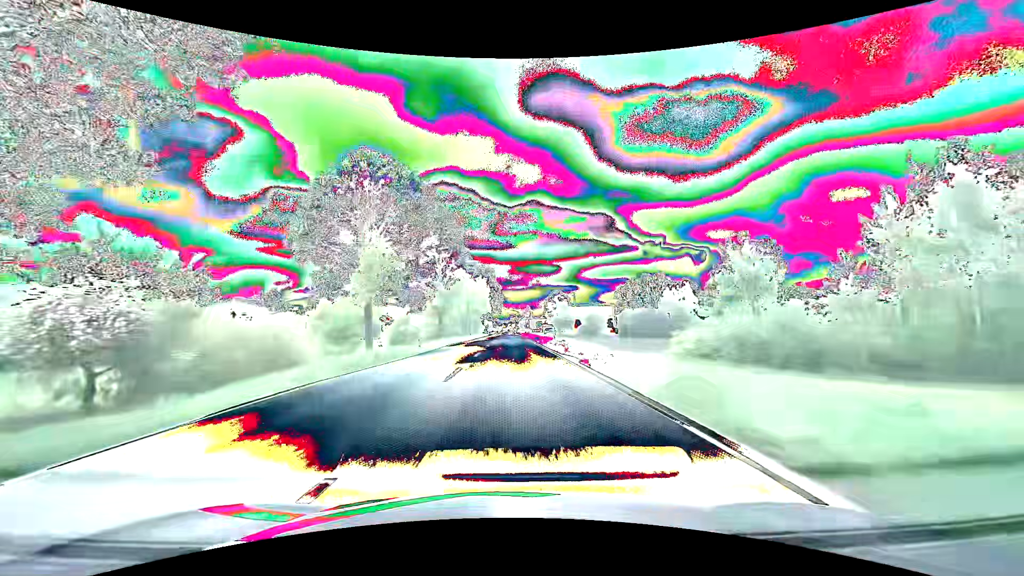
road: primary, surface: asphalt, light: Day
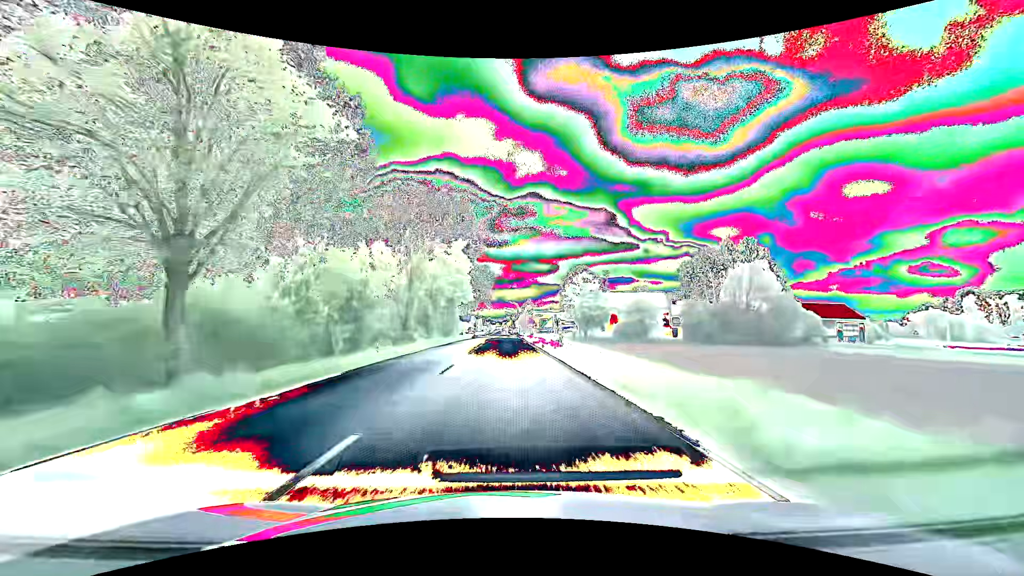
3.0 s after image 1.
(+0.2, +57.6) m; +1°
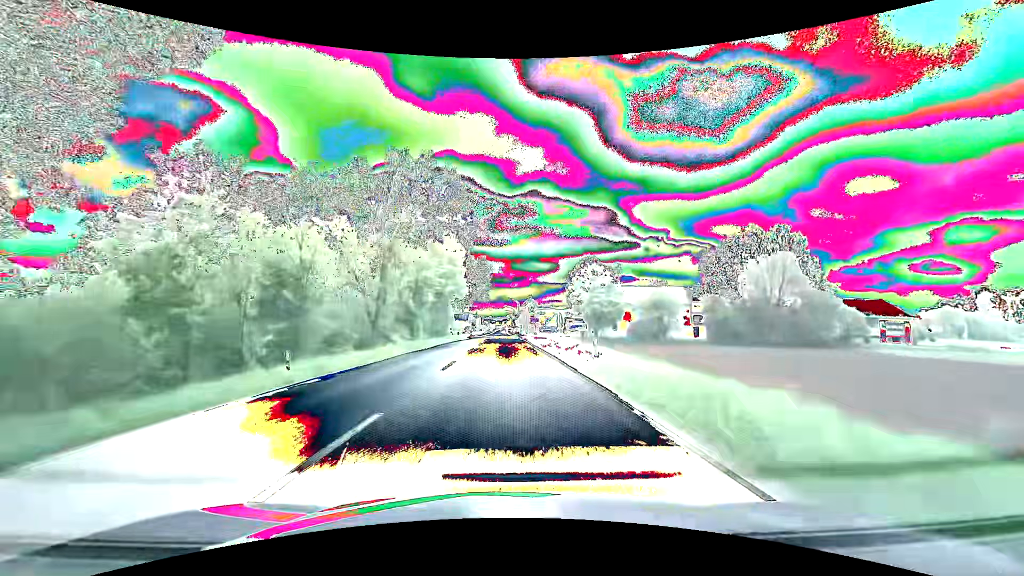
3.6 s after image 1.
(0.0, +10.8) m; 0°
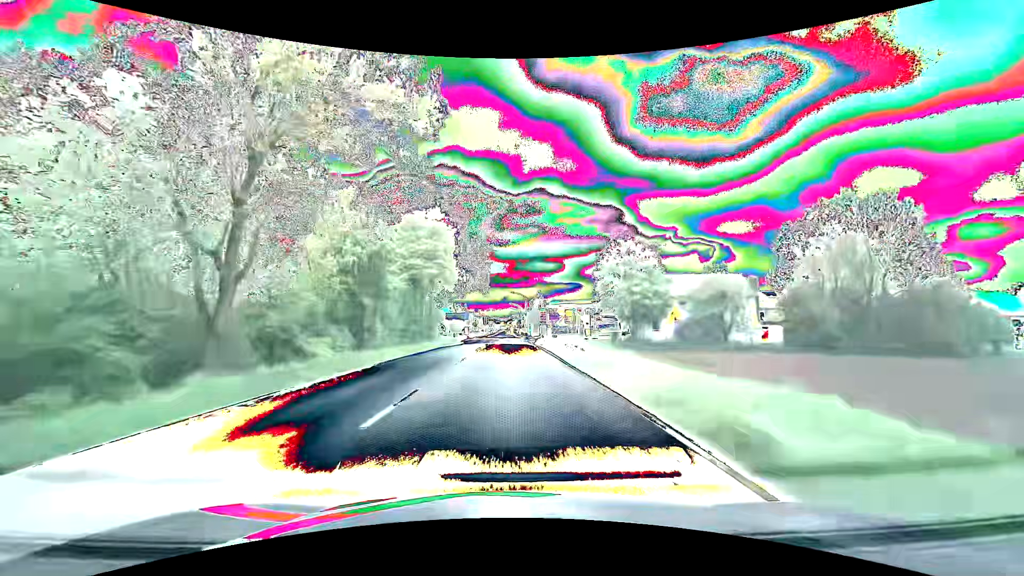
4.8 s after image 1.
(-0.2, +20.8) m; -1°
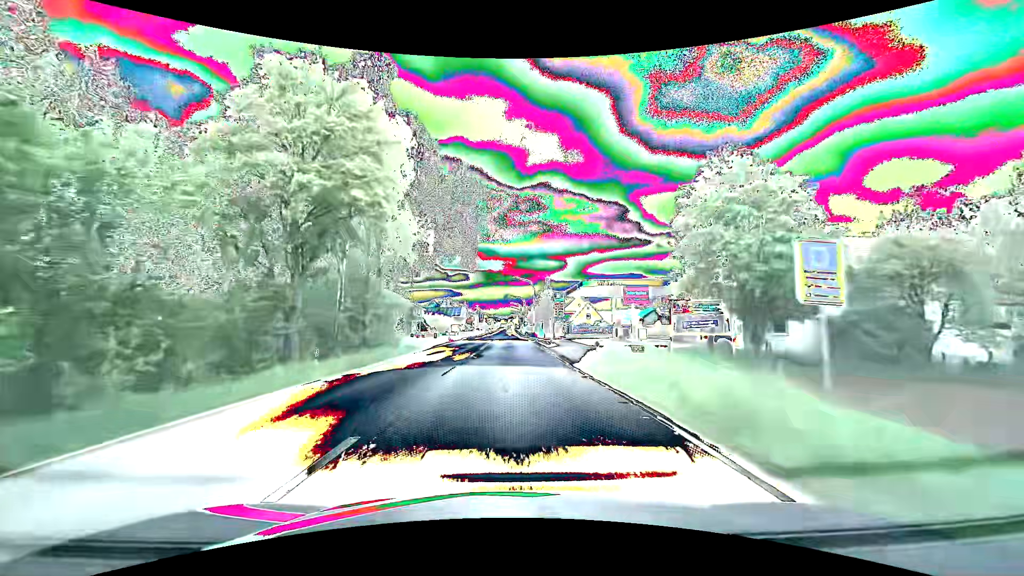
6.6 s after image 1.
(-0.1, +28.7) m; 0°
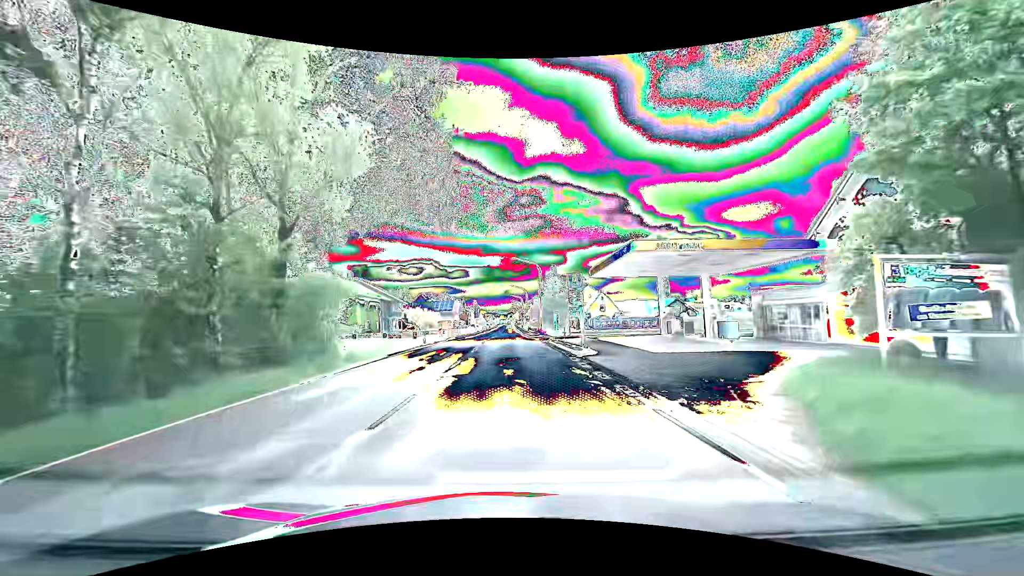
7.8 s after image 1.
(0.0, +17.1) m; 0°
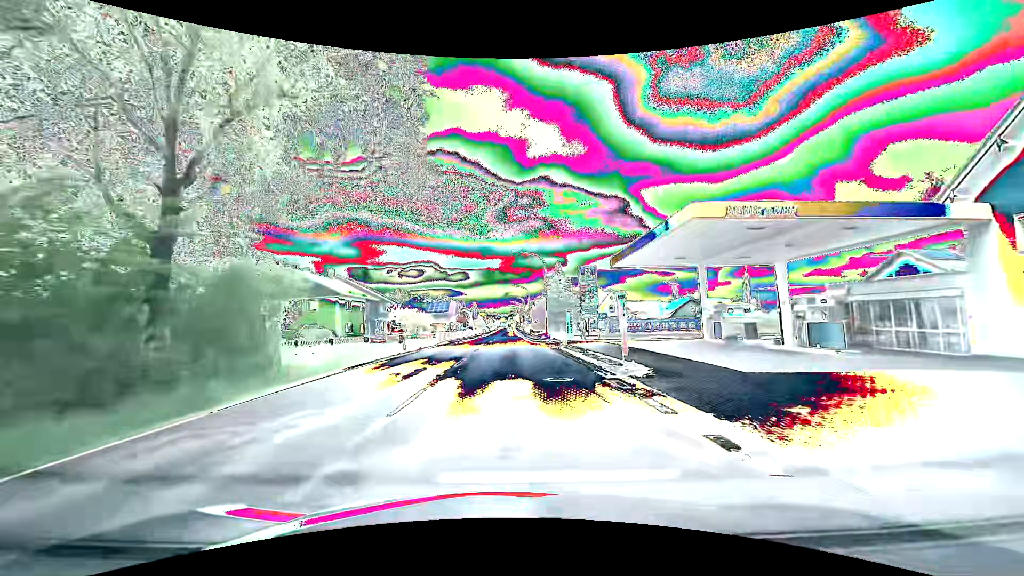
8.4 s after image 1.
(0.0, +8.0) m; 0°
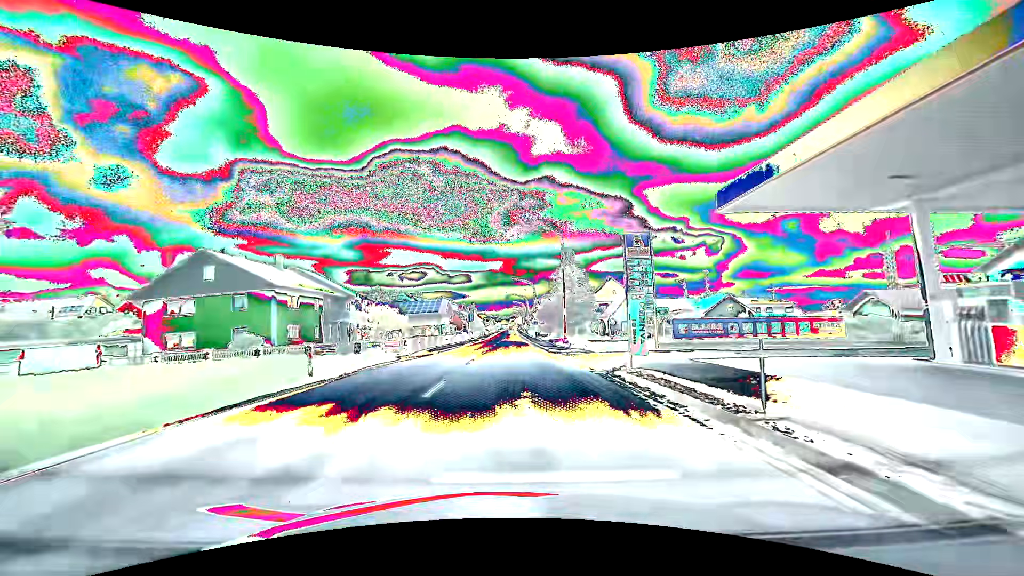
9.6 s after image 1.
(-0.1, +15.8) m; 0°
(0, +10) (0, +20) (0, +30) (0, +40) (0, +50) (0, +60) (0, +70) (0, +80) (0, +90) (0, +100) m
